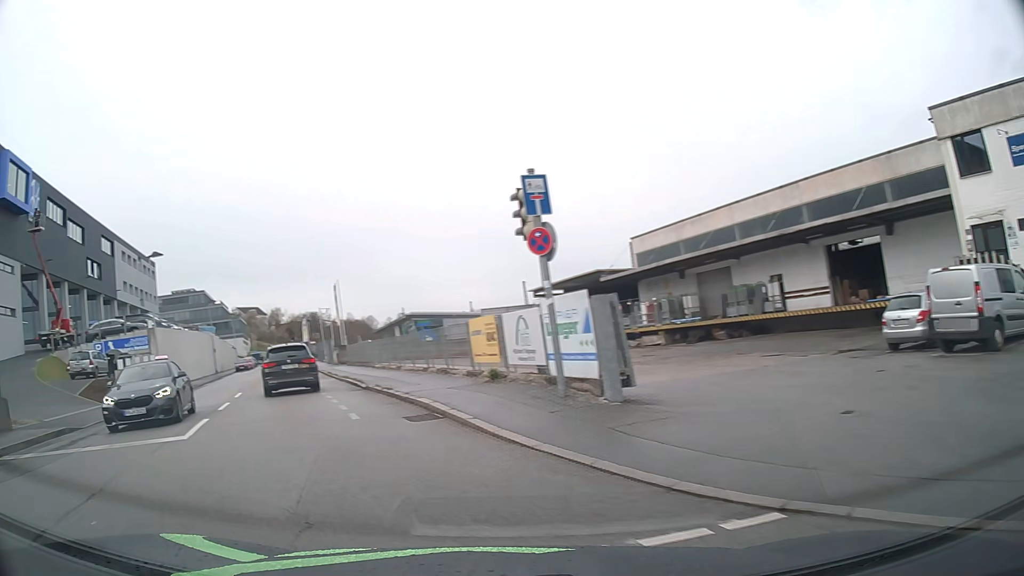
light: Day
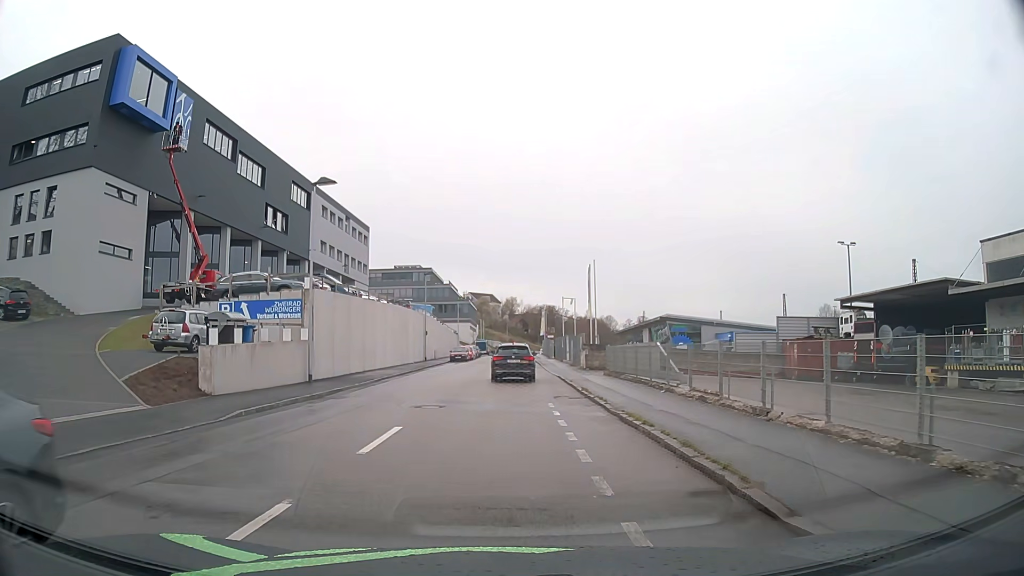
(-4.2, +14.5) m; -19°
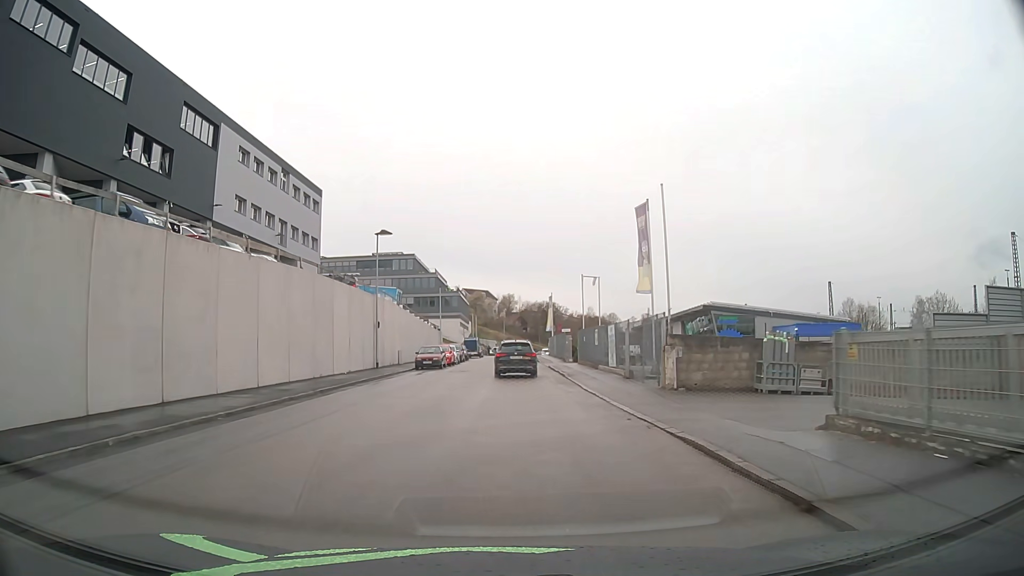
(-0.1, +23.3) m; 0°
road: residential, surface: asphalt
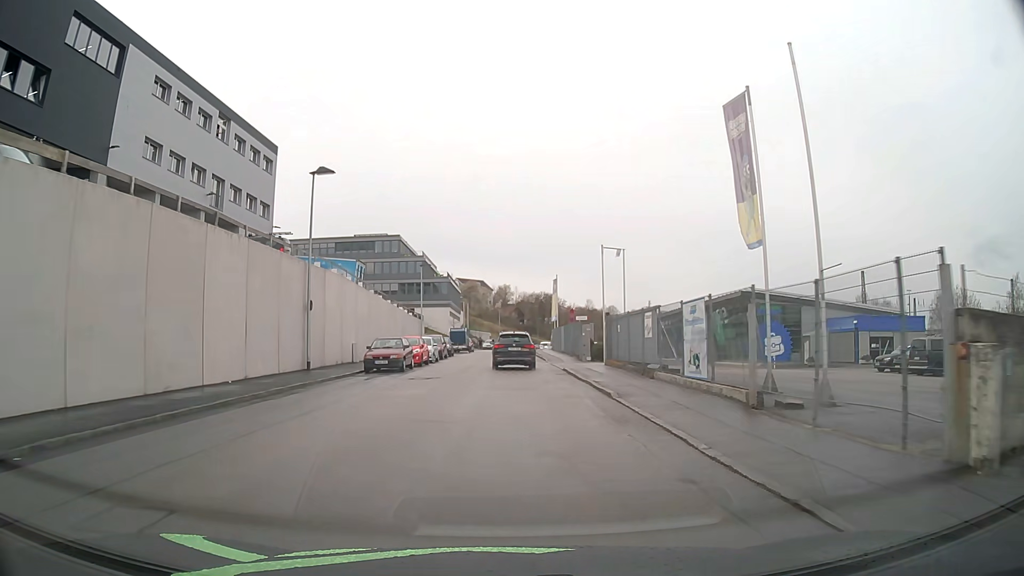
(+0.1, +13.6) m; +1°
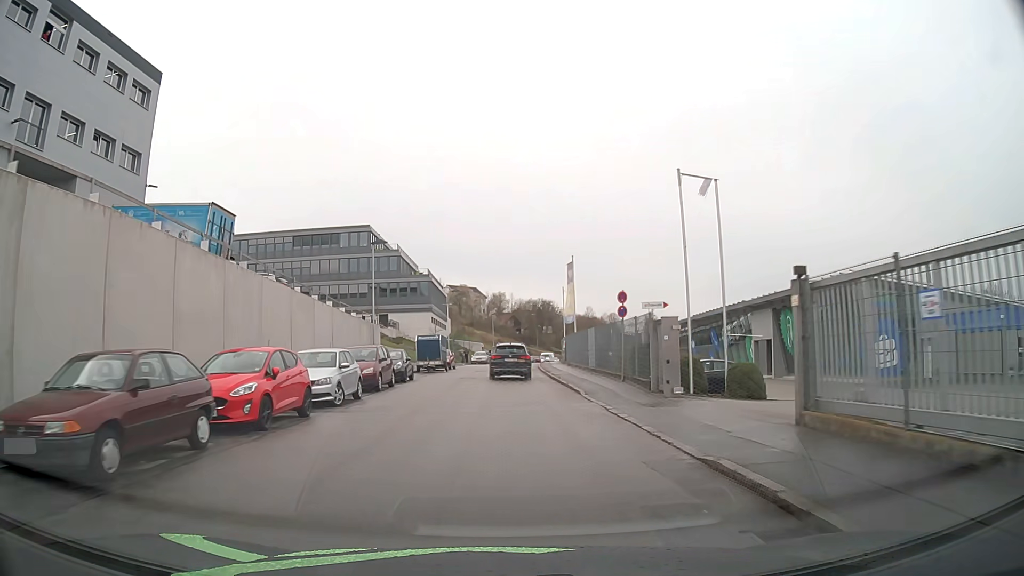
(0.0, +20.6) m; 0°
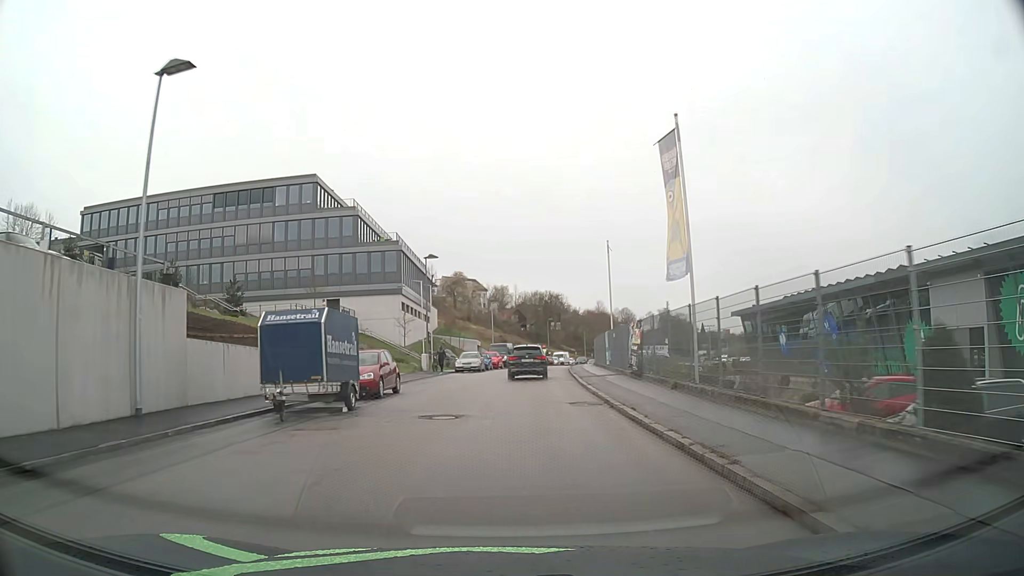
(-0.1, +28.1) m; 0°
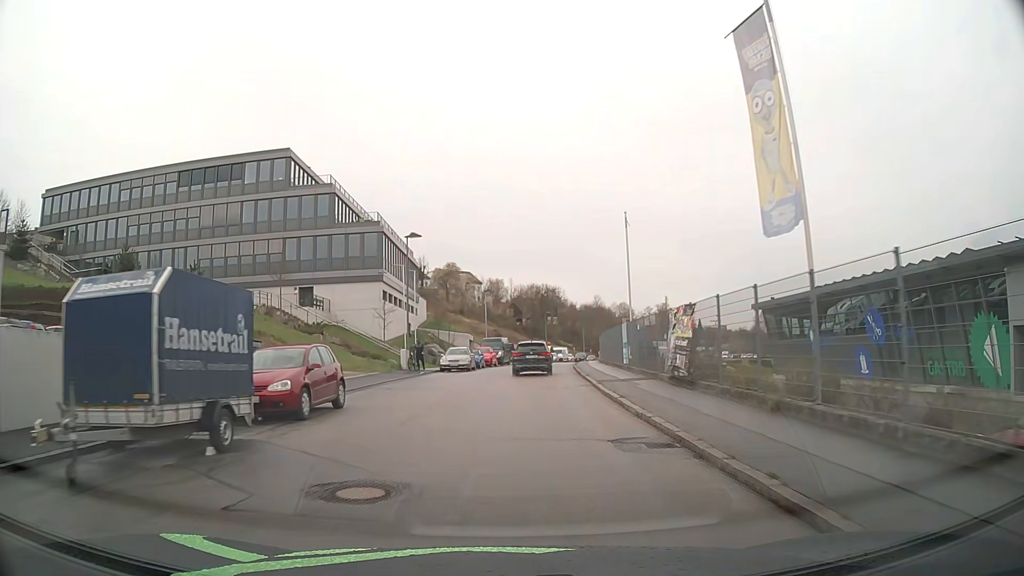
(0.0, +7.3) m; 0°
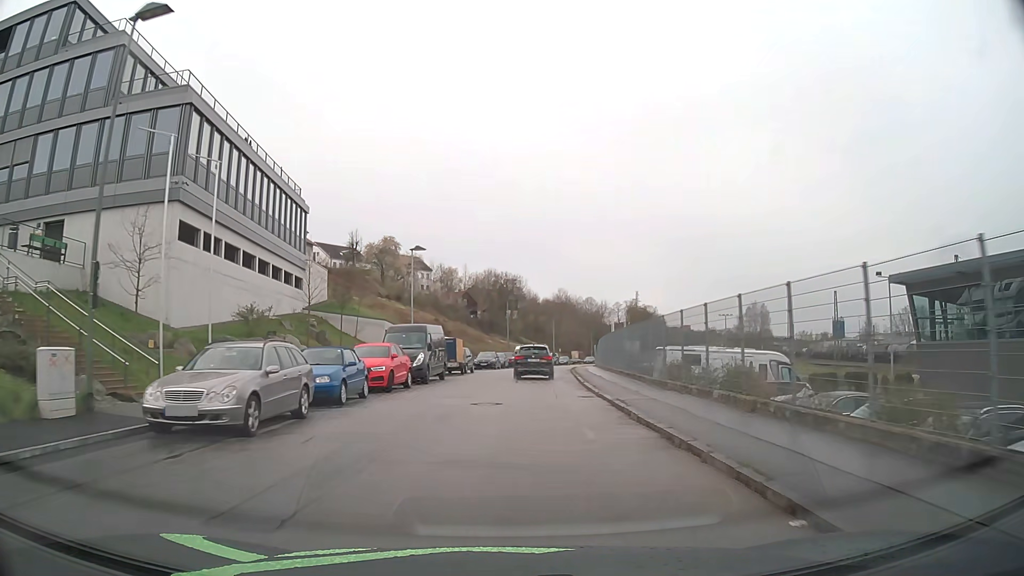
(+1.2, +29.9) m; +4°
(0, +10) (0, +20) (+1, +30) (+2, +40) (+3, +50) (+4, +60) (+5, +70) (+7, +80) (+9, +89) (+12, +99) m
